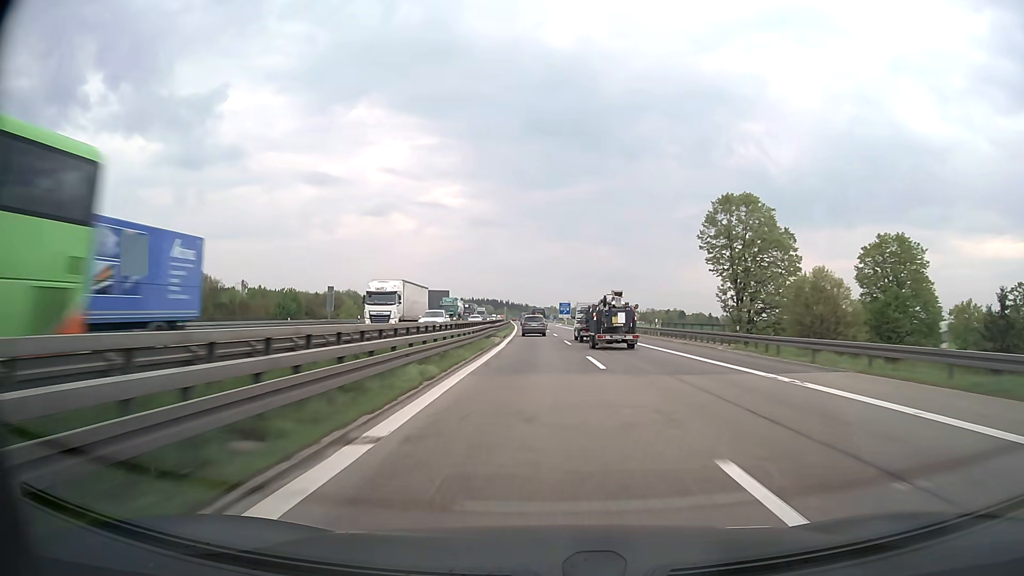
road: motorway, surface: asphalt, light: Day
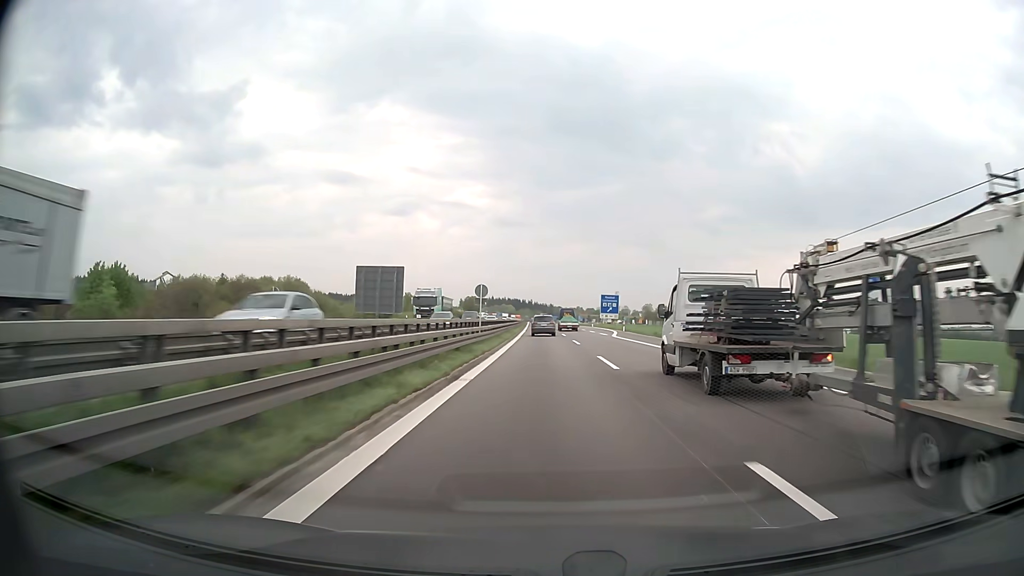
(-1.7, +72.5) m; -2°
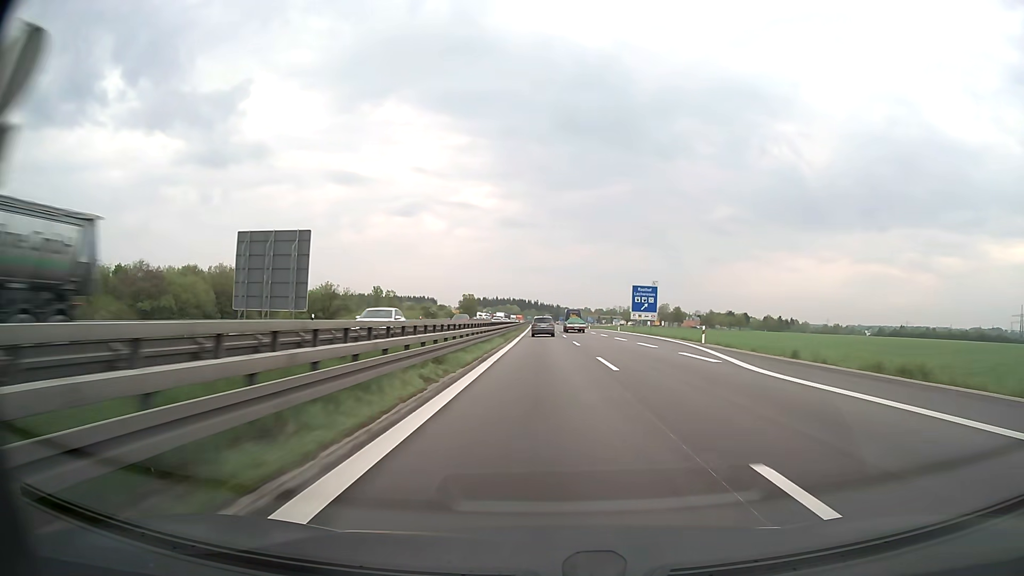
(-0.2, +36.4) m; -1°
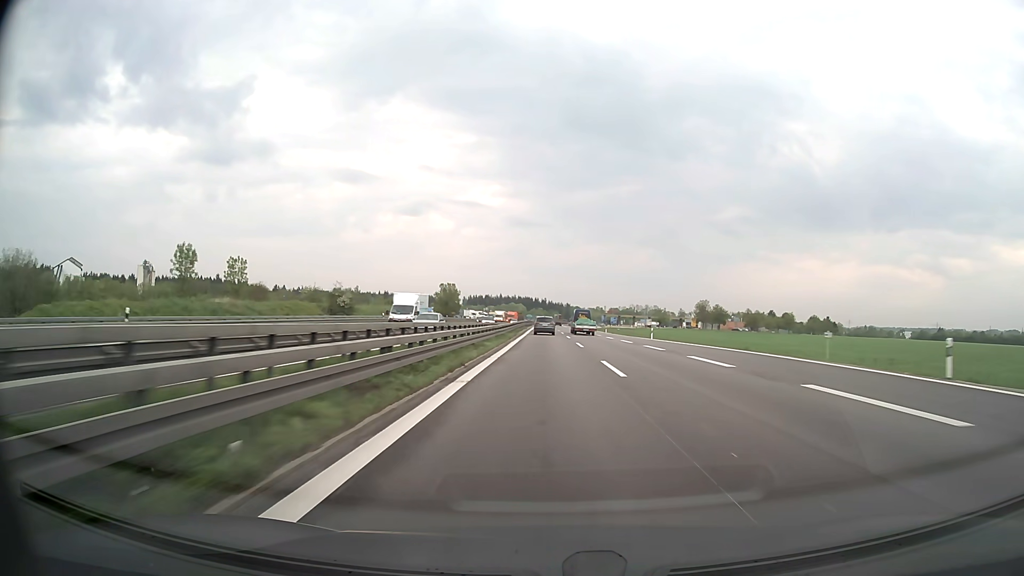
(-0.6, +74.7) m; -1°
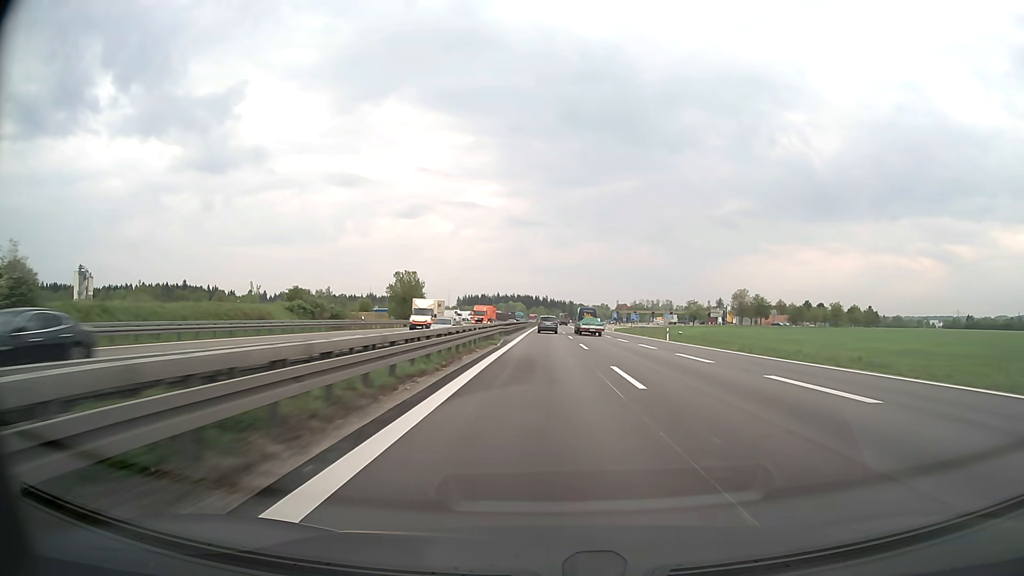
(-0.1, +57.6) m; 0°
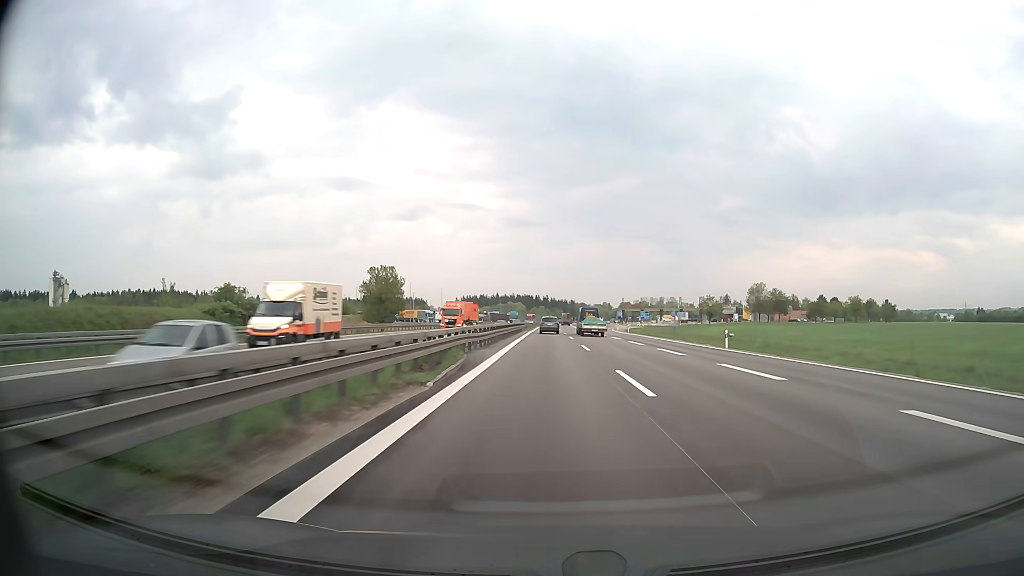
(0.0, +19.3) m; 0°
(0, +10) (0, +20) (0, +30) (0, +40) (0, +50) (0, +60) (0, +70) (0, +80) (0, +90) (0, +100) m
